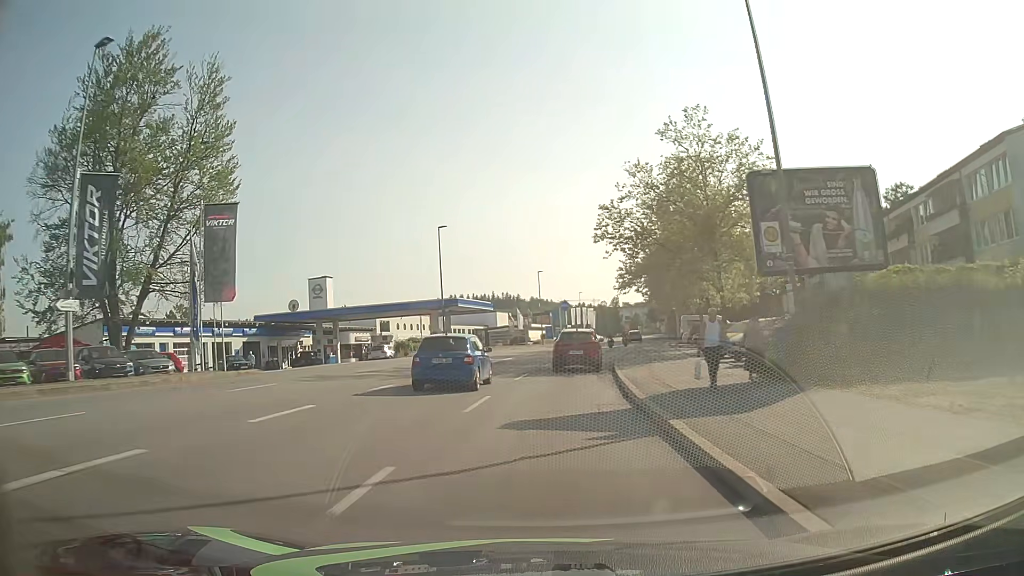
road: tertiary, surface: asphalt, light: Day
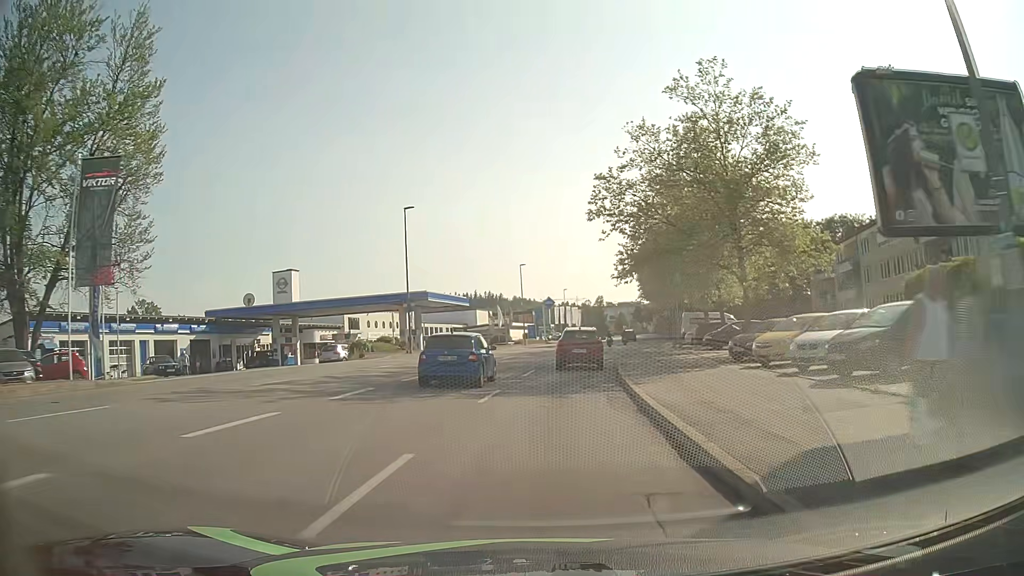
(+0.1, +7.8) m; +1°
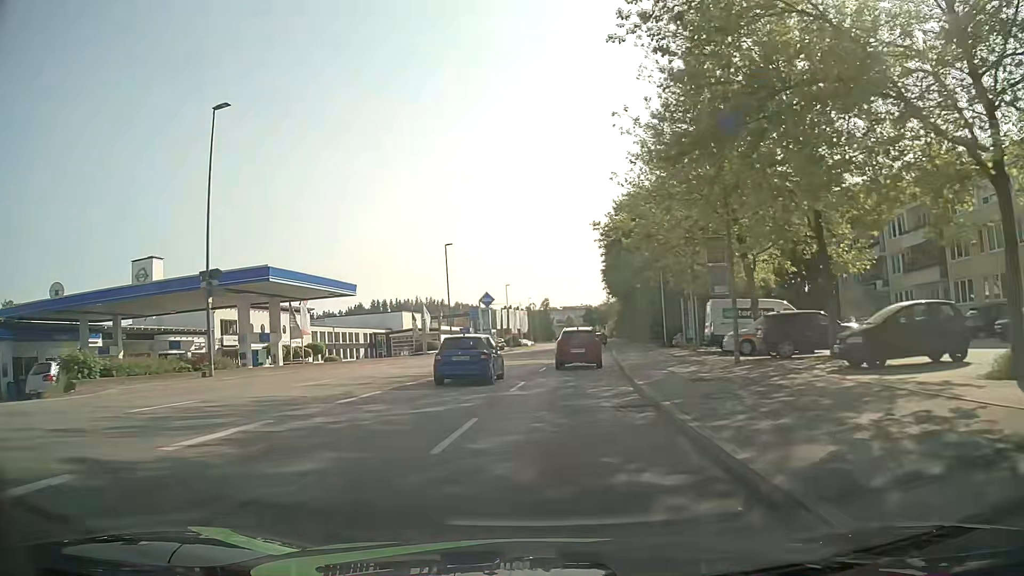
(+1.0, +23.4) m; +5°
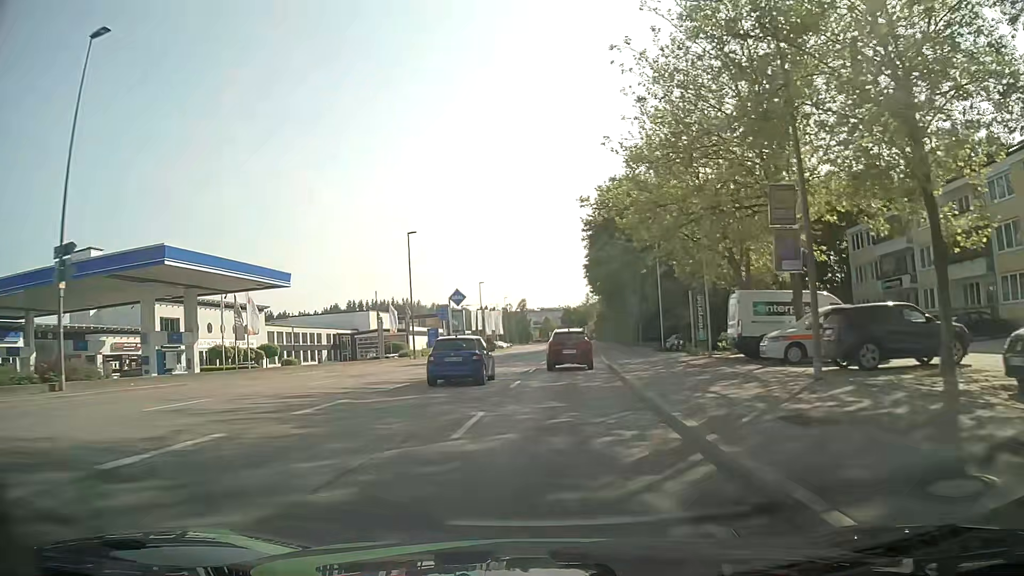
(+0.1, +7.8) m; +2°
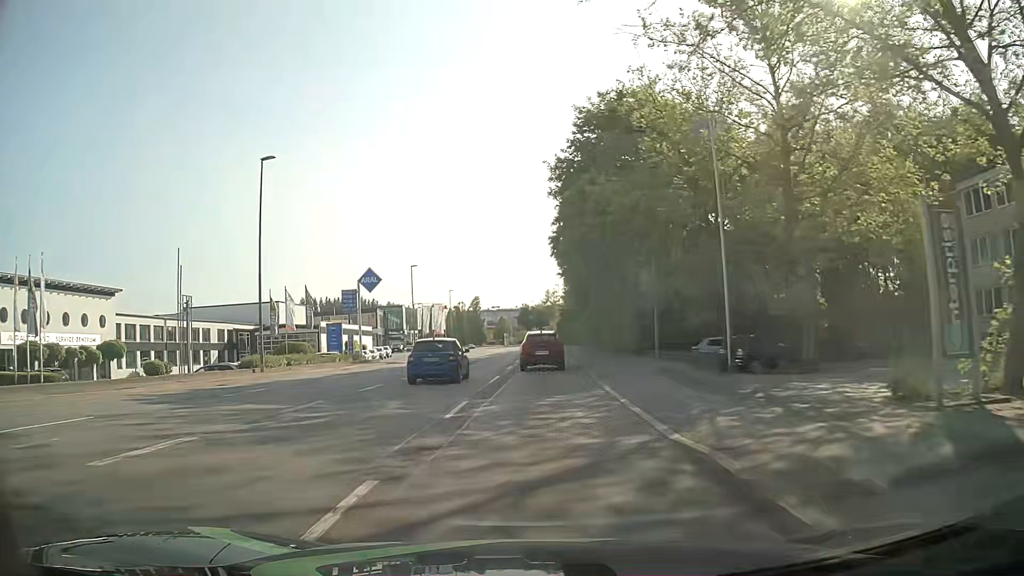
(+0.9, +23.3) m; +4°
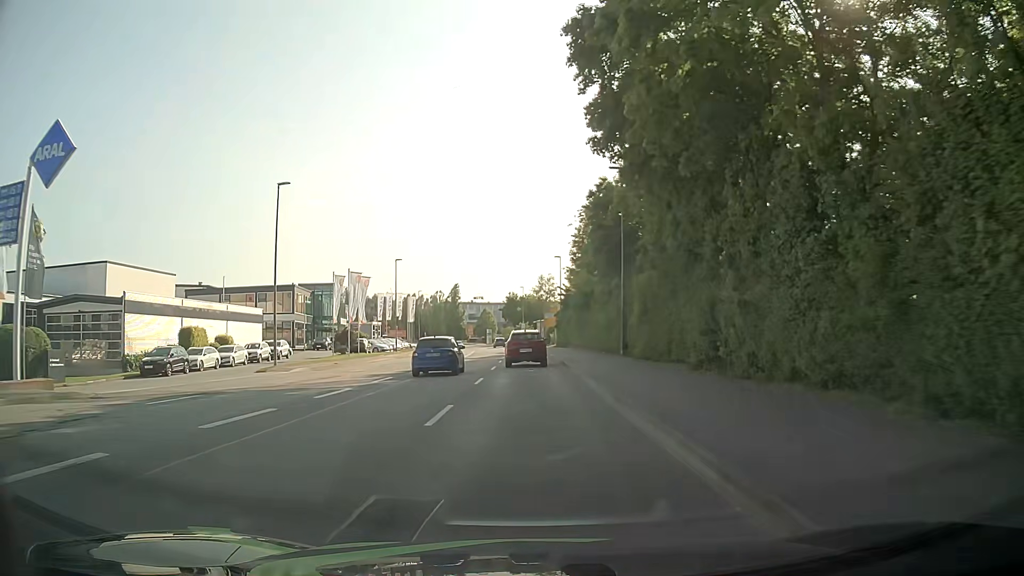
(0.0, +38.9) m; +1°
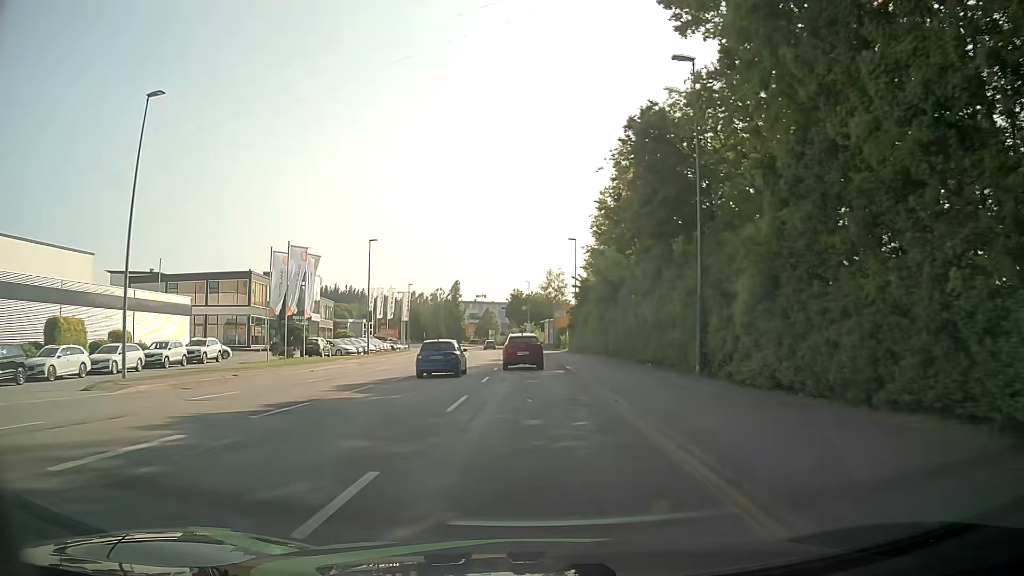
(-0.2, +15.5) m; -1°
(0, +10) (0, +20) (0, +30) (-1, +40) (-1, +50) (-2, +60) (-2, +70) (-3, +80) (-5, +90) (-6, +100) m
